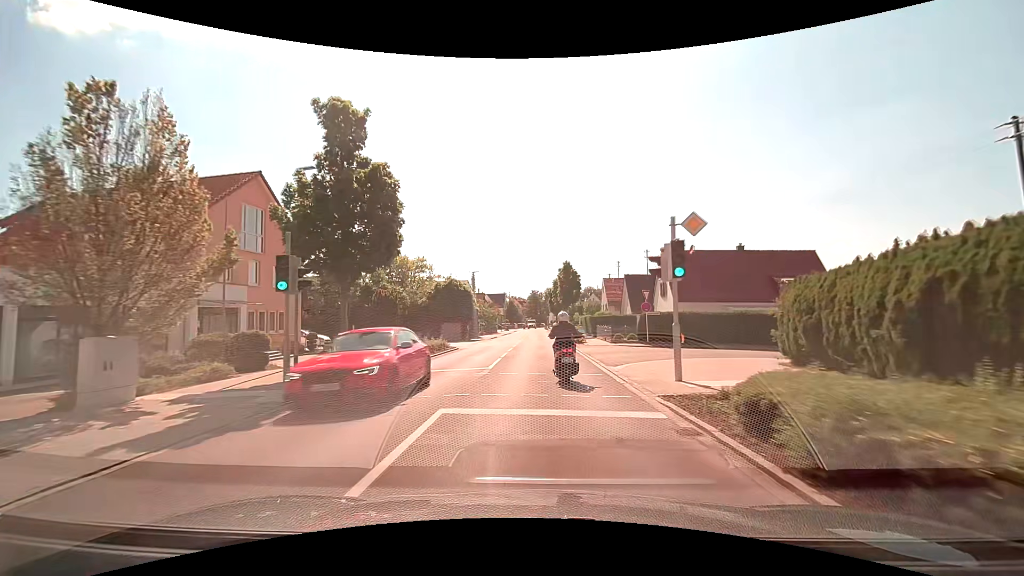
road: tertiary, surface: asphalt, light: Day
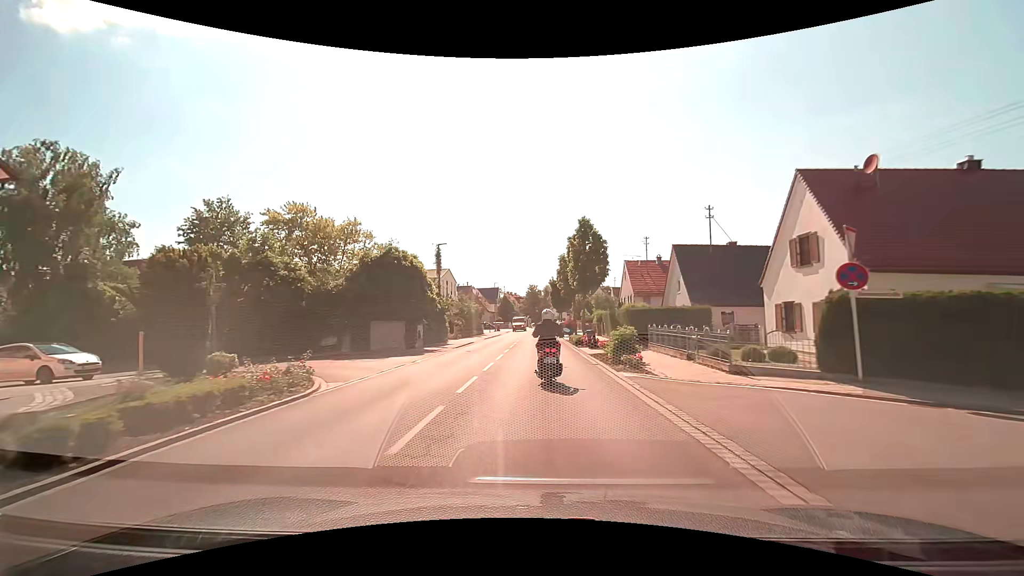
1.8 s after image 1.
(0.0, +20.2) m; 0°
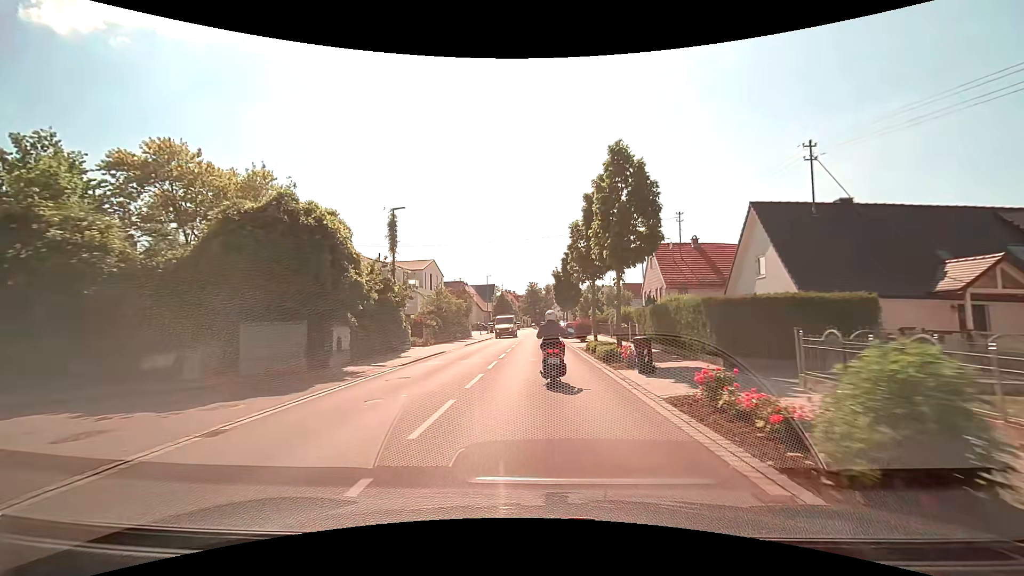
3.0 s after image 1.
(+0.1, +12.6) m; +1°
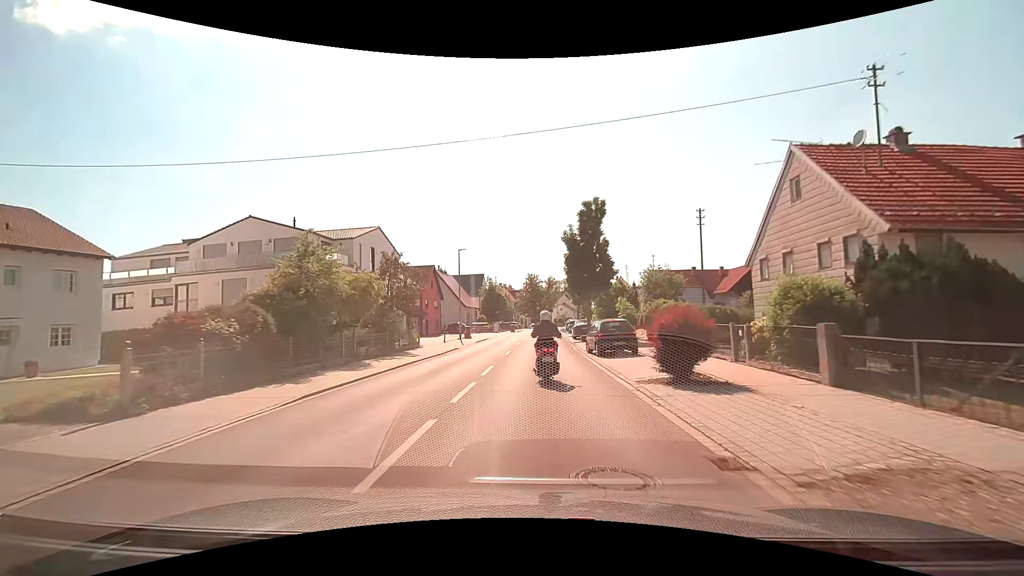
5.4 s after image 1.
(-0.2, +24.4) m; -1°
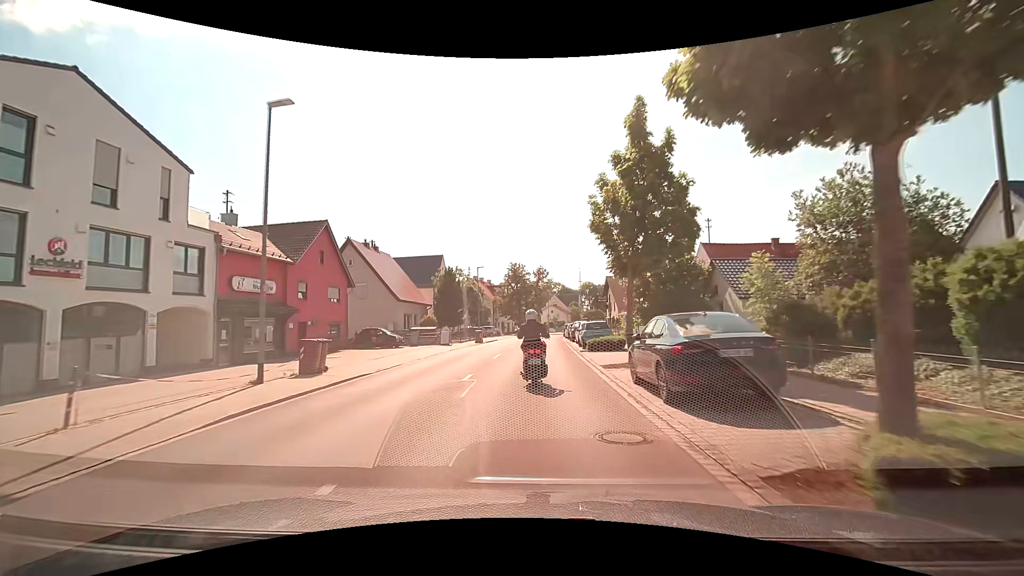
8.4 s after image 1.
(+0.7, +29.7) m; +2°
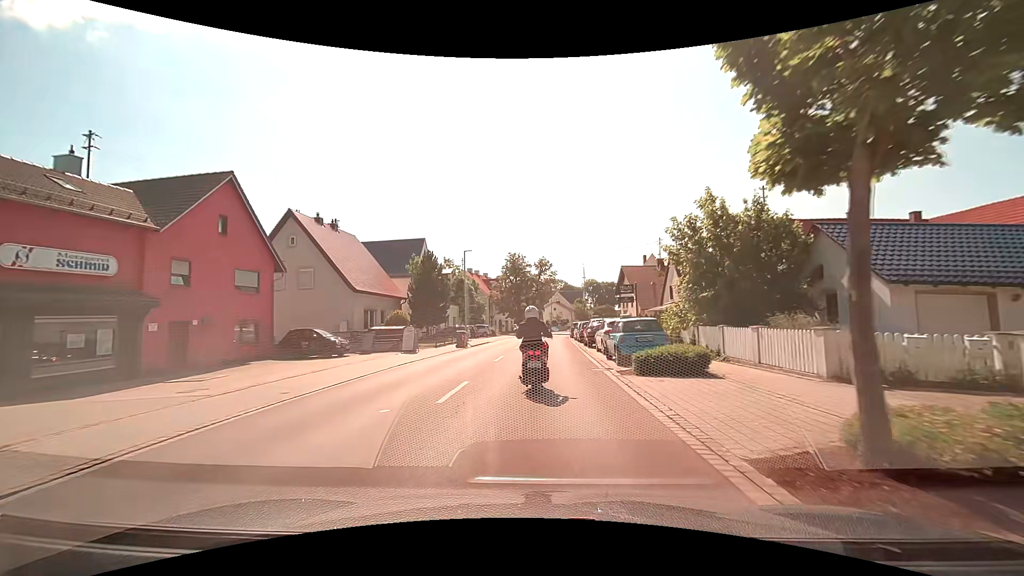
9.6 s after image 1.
(-0.1, +10.8) m; 0°
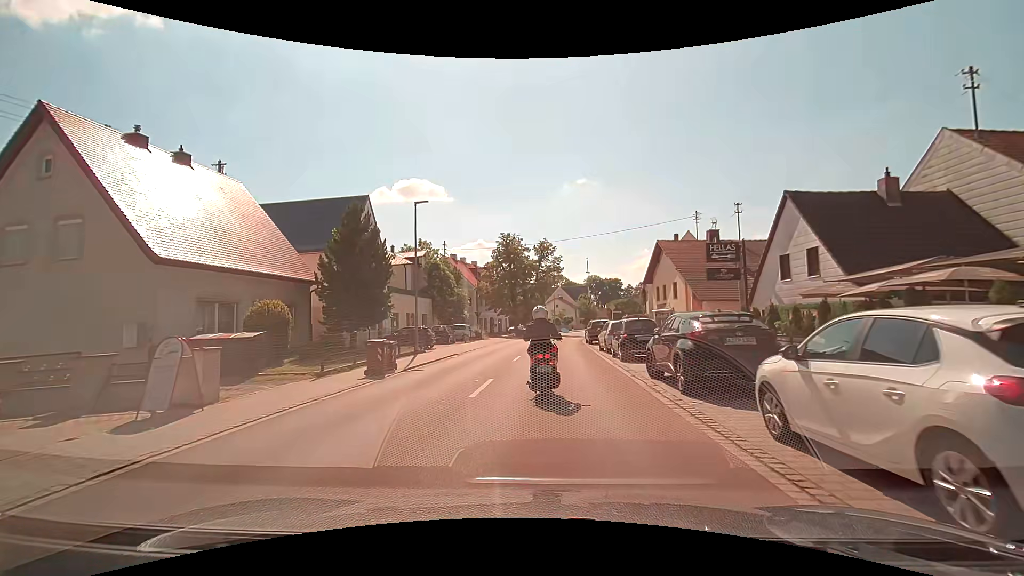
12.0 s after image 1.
(+0.1, +16.9) m; 0°
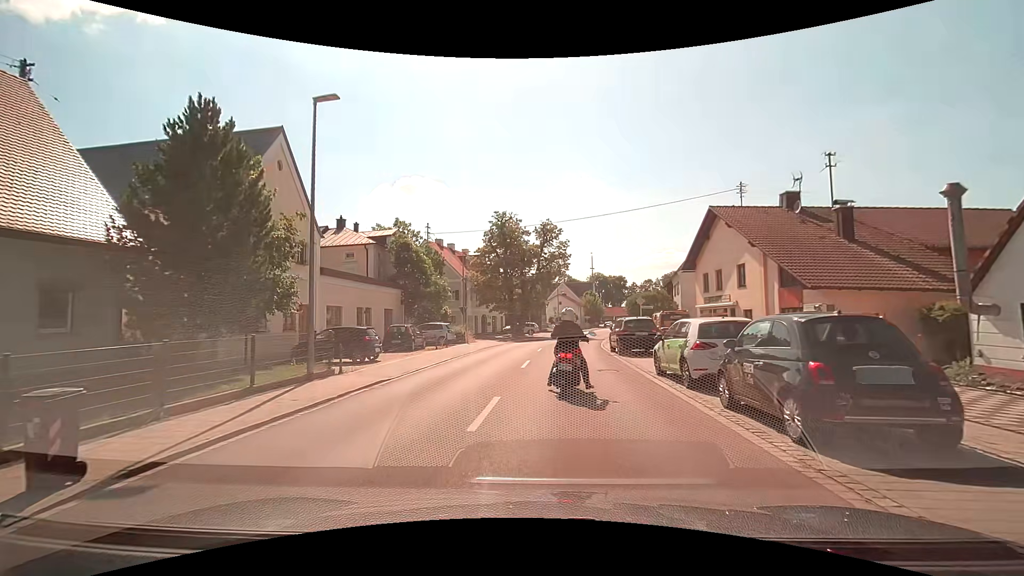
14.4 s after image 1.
(-0.1, +11.7) m; 0°
